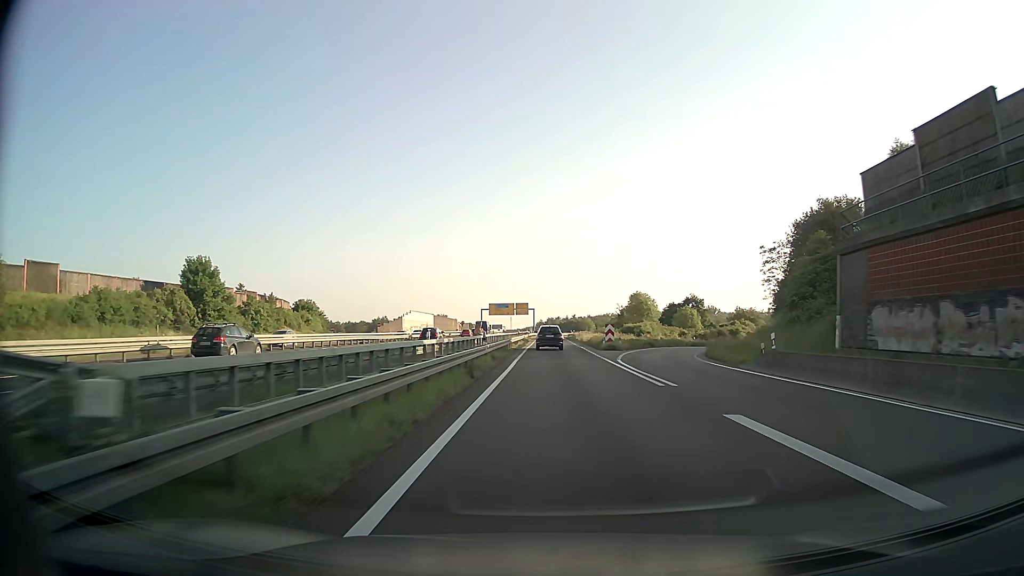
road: motorway_link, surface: asphalt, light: Day
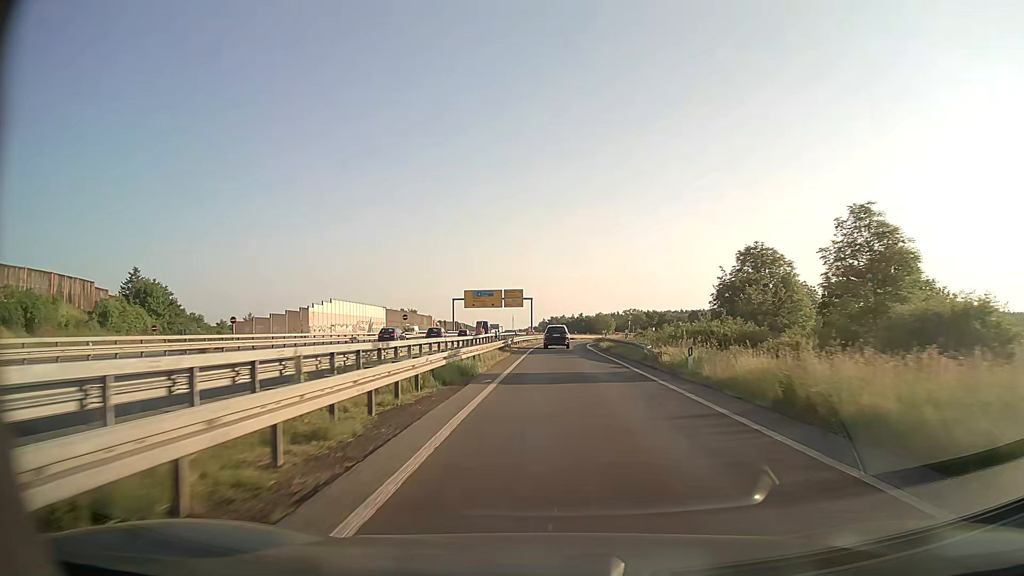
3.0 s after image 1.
(+0.1, +62.9) m; 0°
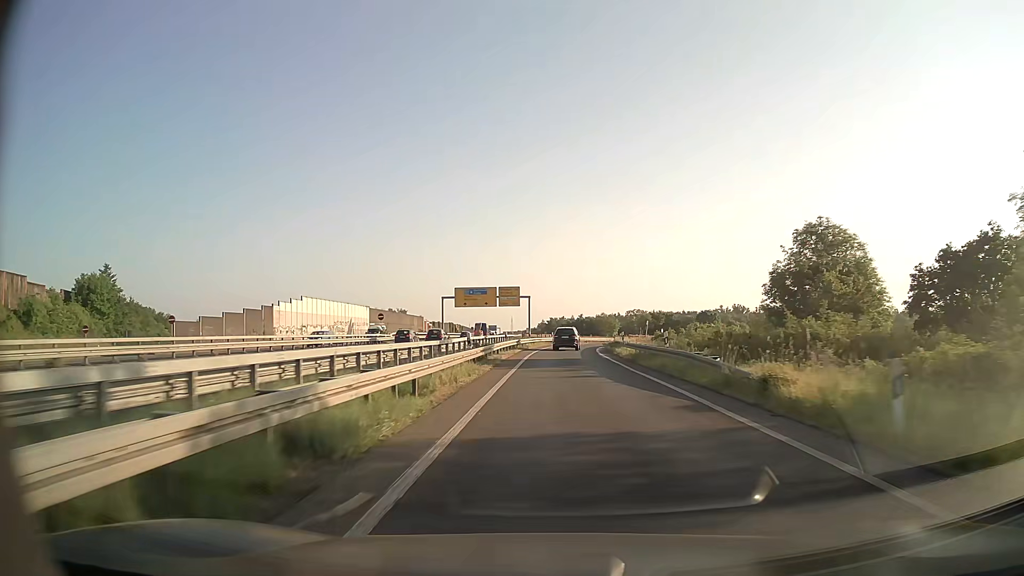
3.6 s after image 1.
(0.0, +12.2) m; 0°
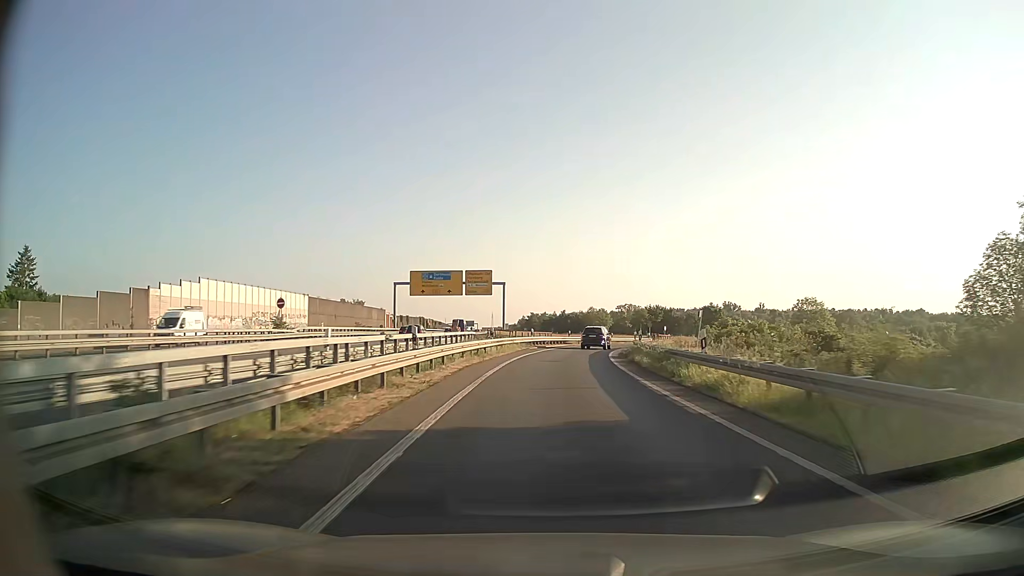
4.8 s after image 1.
(+0.3, +24.1) m; +2°
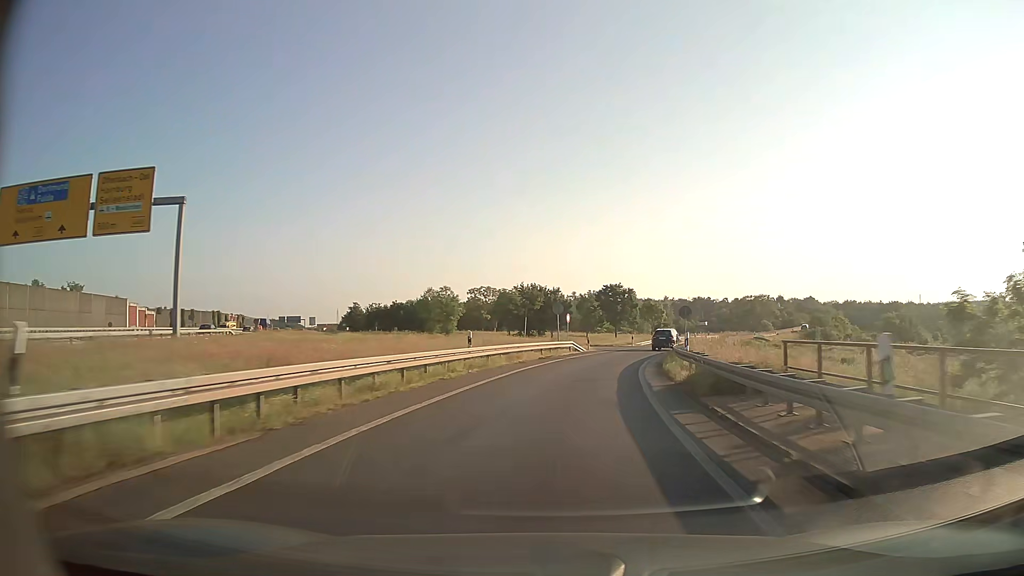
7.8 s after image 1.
(+5.1, +57.7) m; +13°
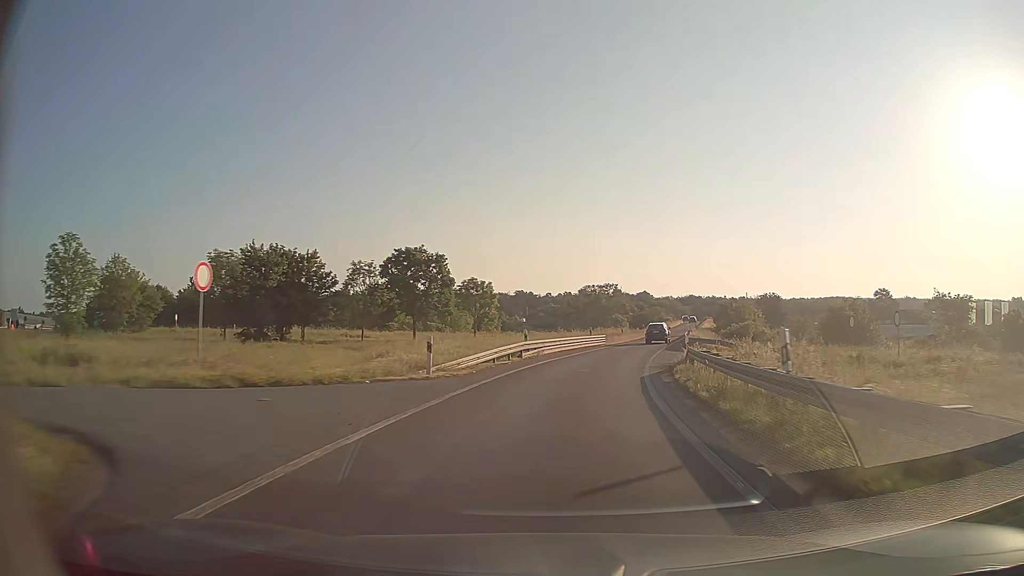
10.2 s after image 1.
(+5.7, +44.0) m; +15°
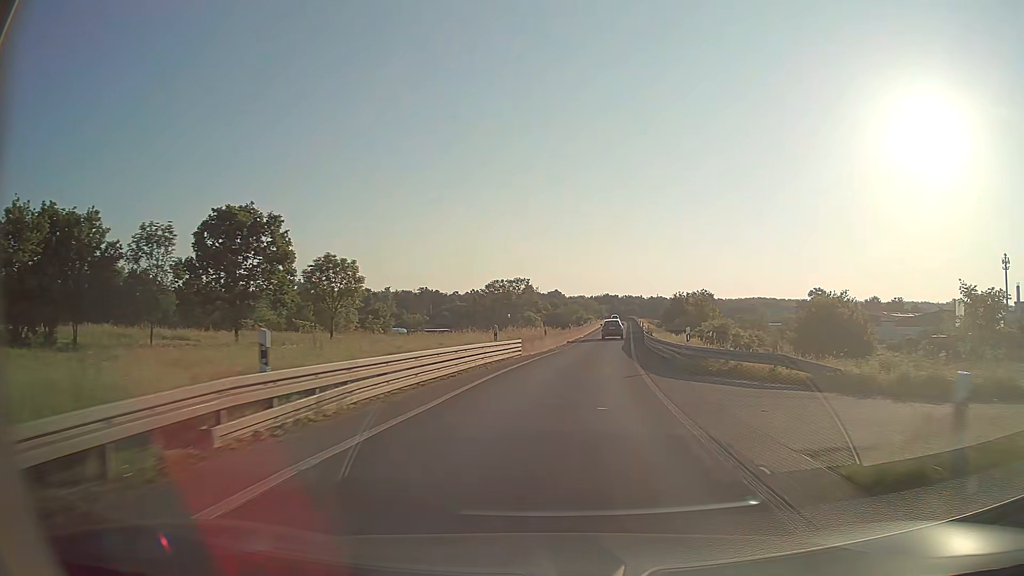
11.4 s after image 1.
(+1.4, +21.7) m; +8°
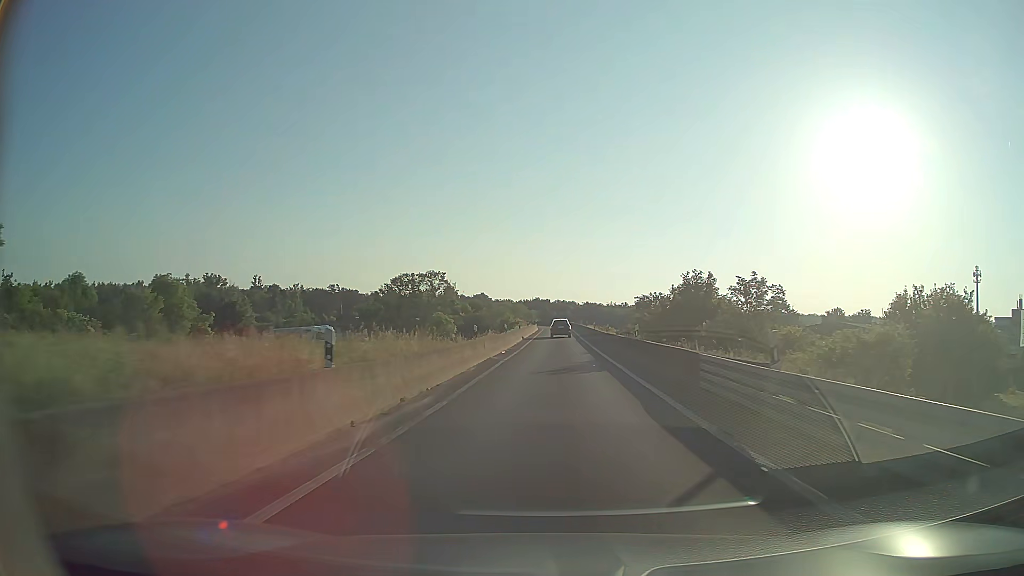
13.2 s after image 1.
(+1.9, +32.0) m; +6°
(0, +10) (0, +20) (0, +30) (+1, +40) (+1, +50) (+1, +60) (+1, +70) (+1, +80) (+1, +90) (+2, +100) m
